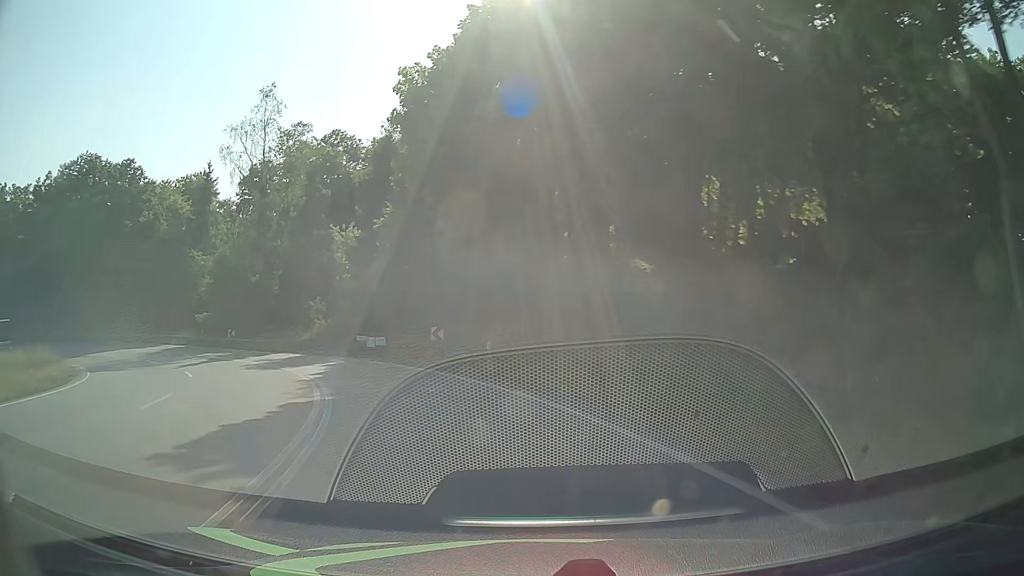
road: primary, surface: asphalt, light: Day
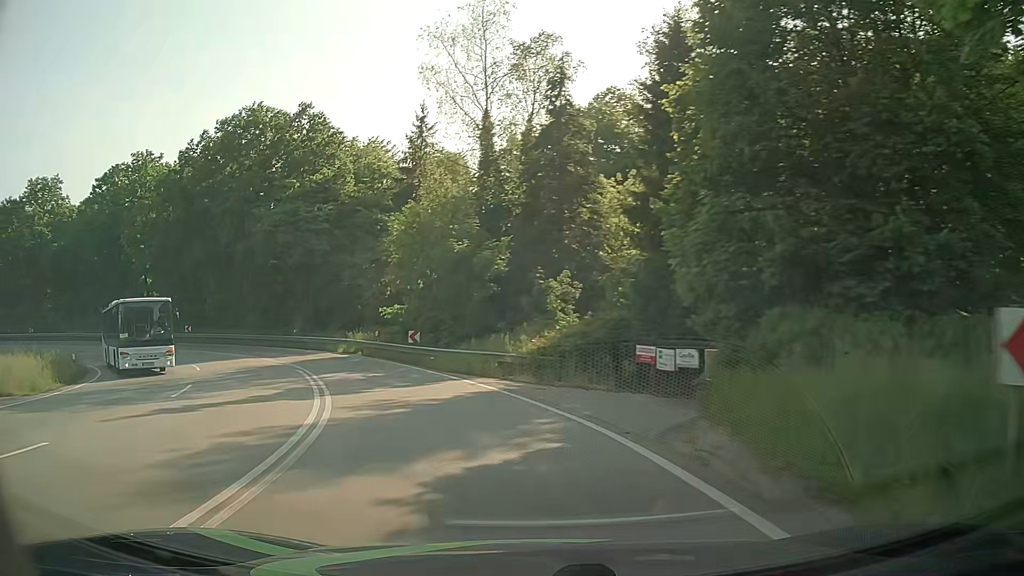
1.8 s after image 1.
(-4.6, +22.0) m; -25°
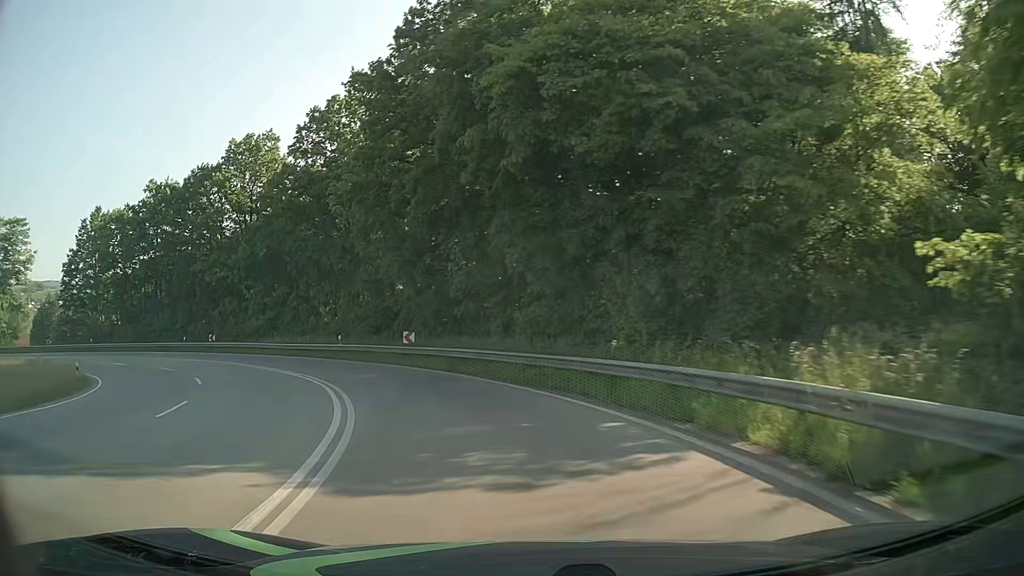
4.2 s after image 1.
(-8.1, +28.7) m; -31°
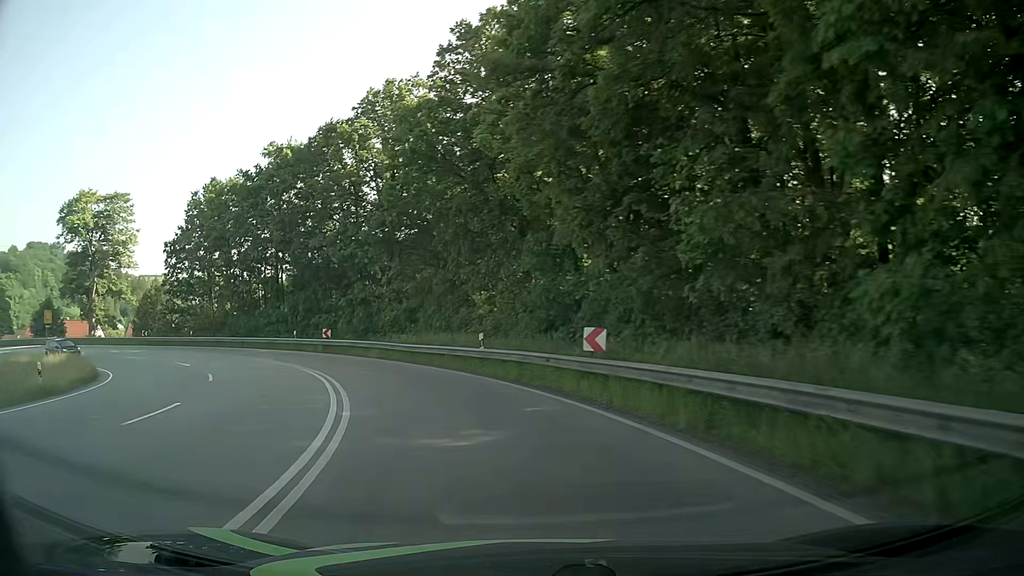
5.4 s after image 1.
(-2.3, +14.8) m; -17°
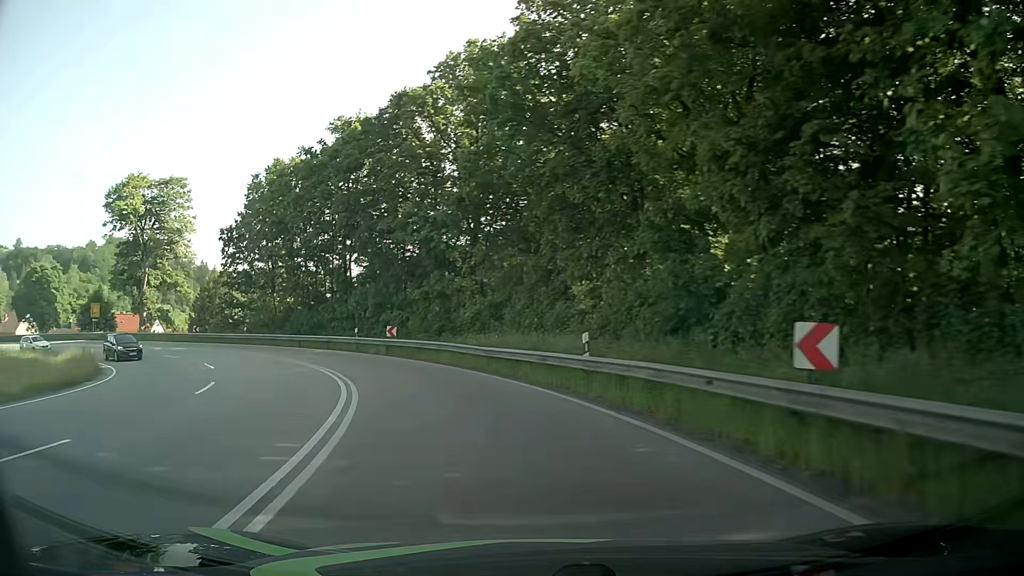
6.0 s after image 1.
(-0.6, +7.5) m; -8°
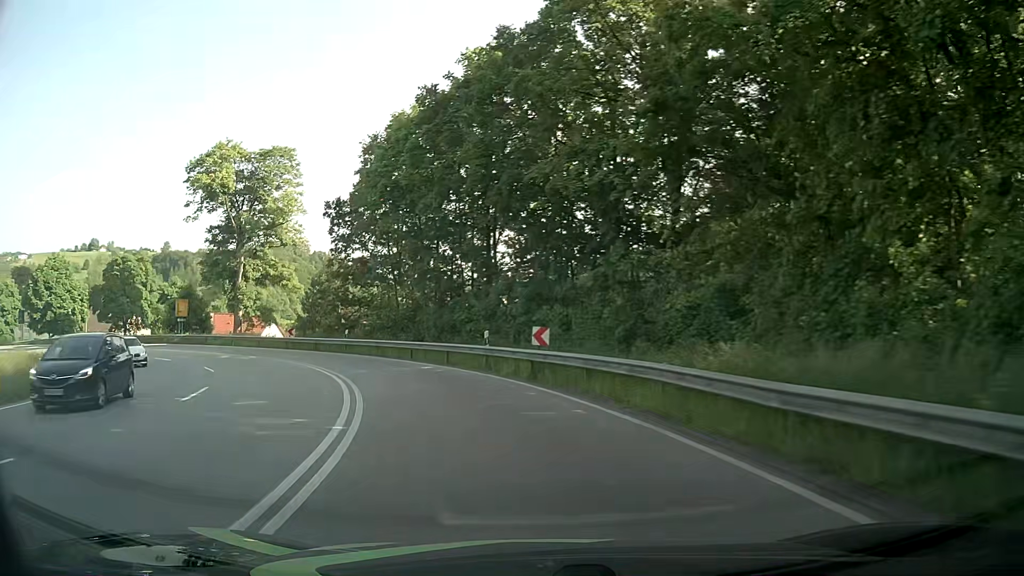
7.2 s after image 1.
(-1.9, +14.9) m; -15°
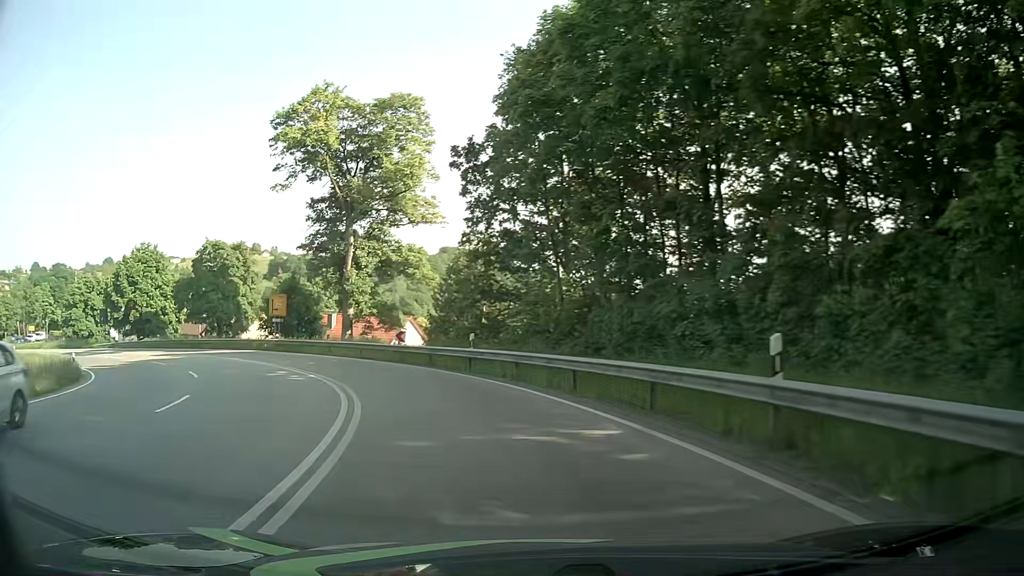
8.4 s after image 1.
(-2.0, +14.9) m; -16°
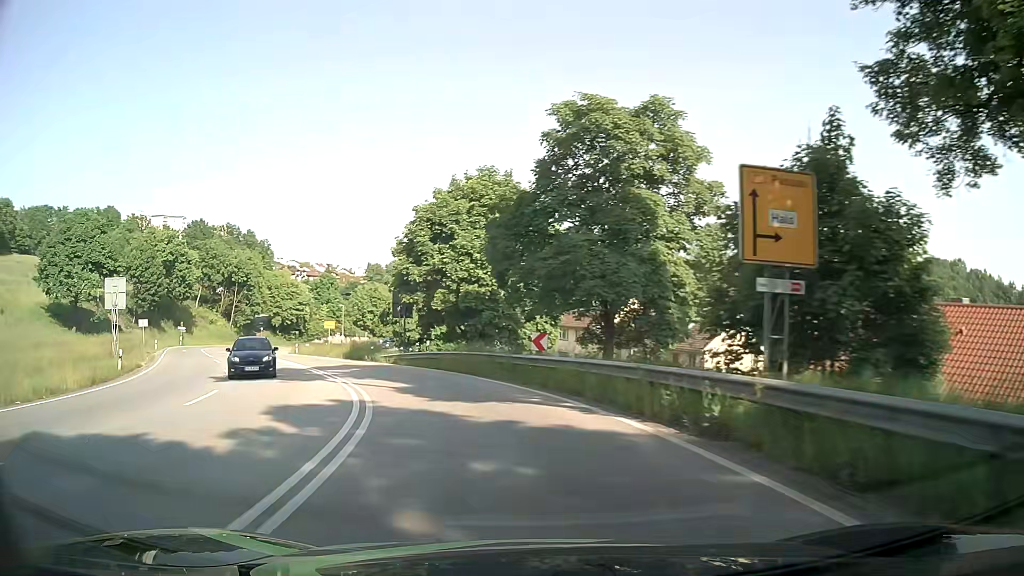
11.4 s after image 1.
(-13.1, +34.5) m; -41°
(-1, +10) (-3, +20) (-7, +29) (-12, +38) (-17, +46) (-22, +55) (-27, +64) (-32, +72) (-36, +82) (-39, +91) m
